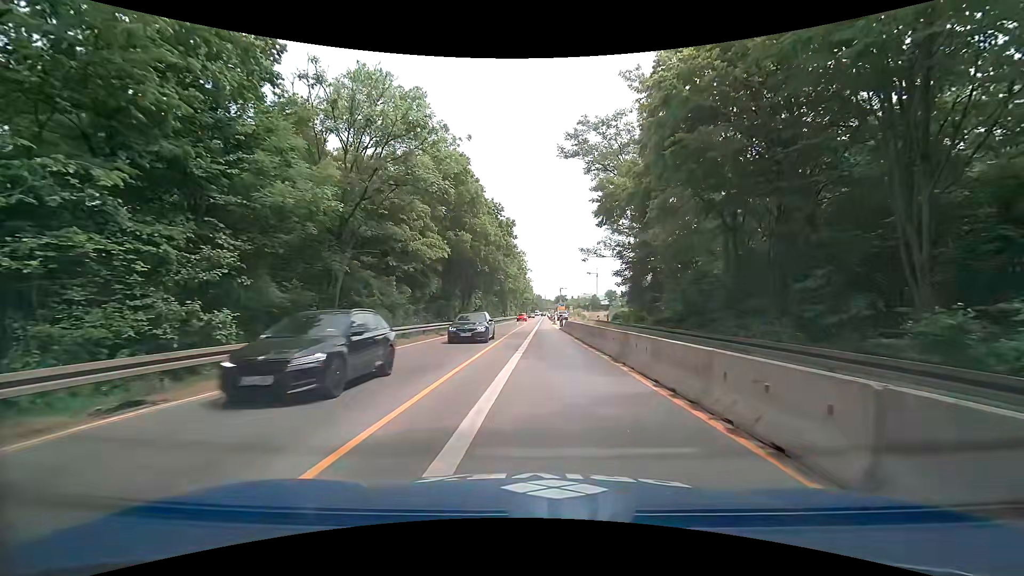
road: trunk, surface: asphalt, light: Day
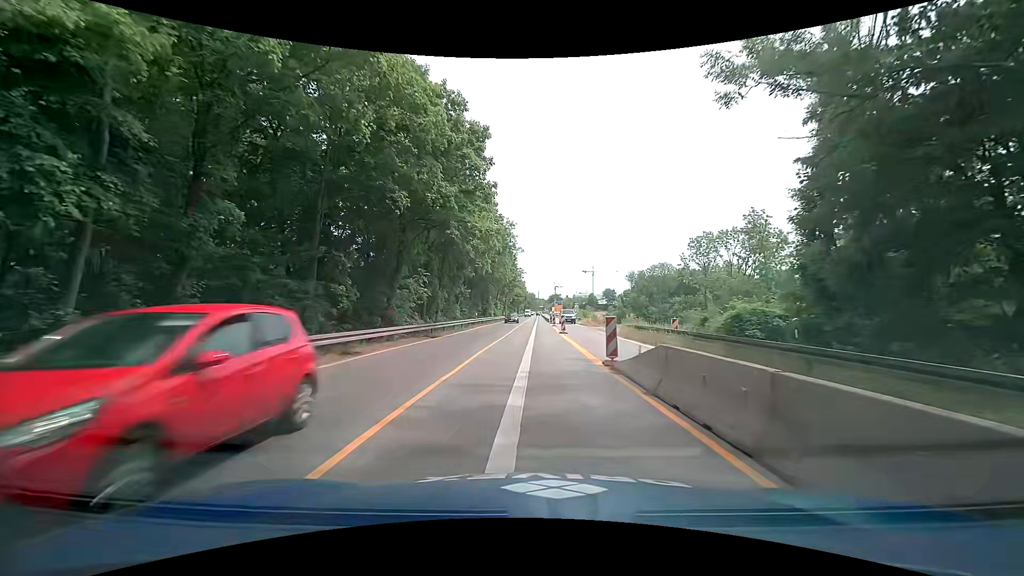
(+0.2, +30.8) m; +1°
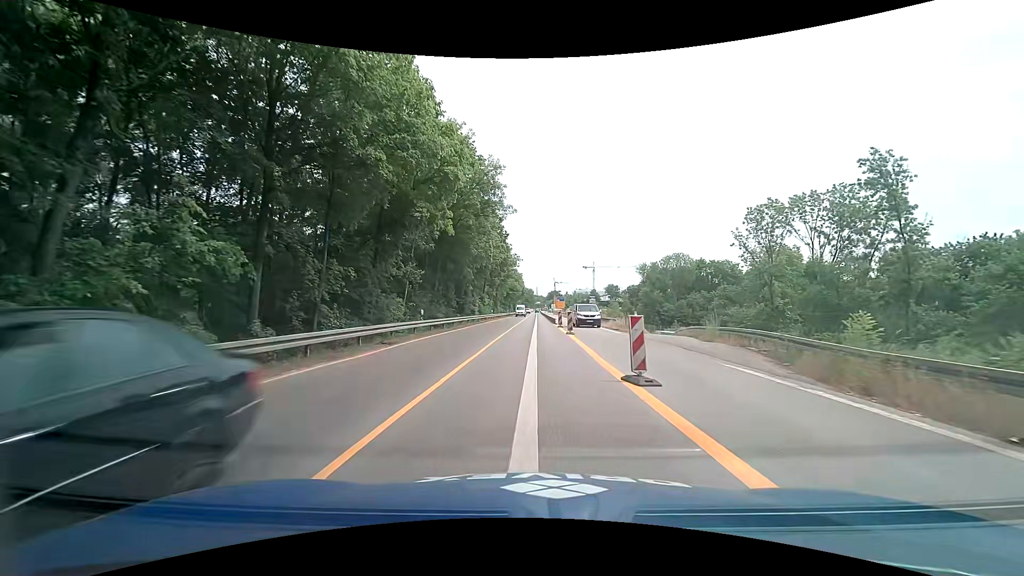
(+0.1, +25.0) m; 0°
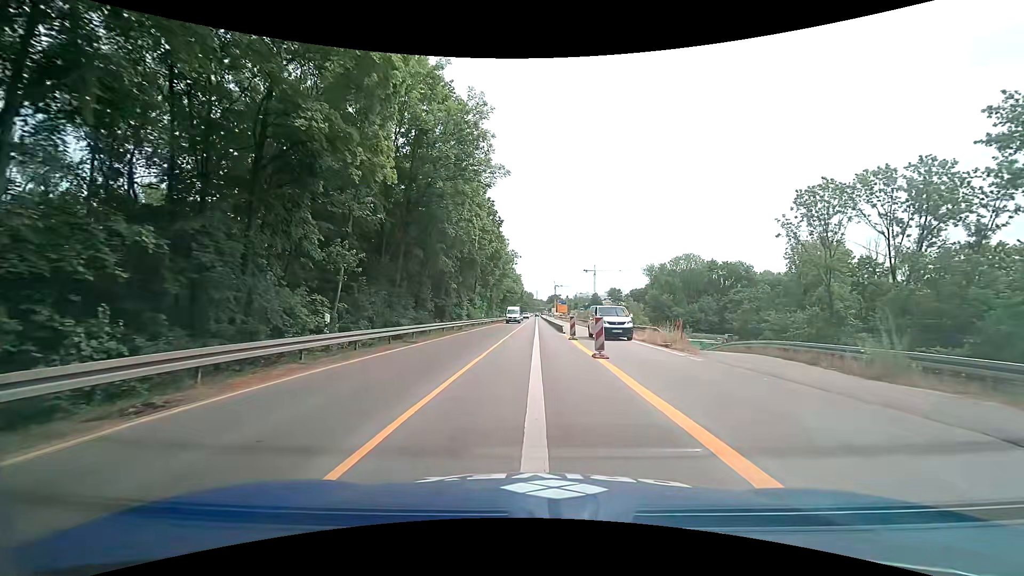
(-0.1, +12.6) m; 0°
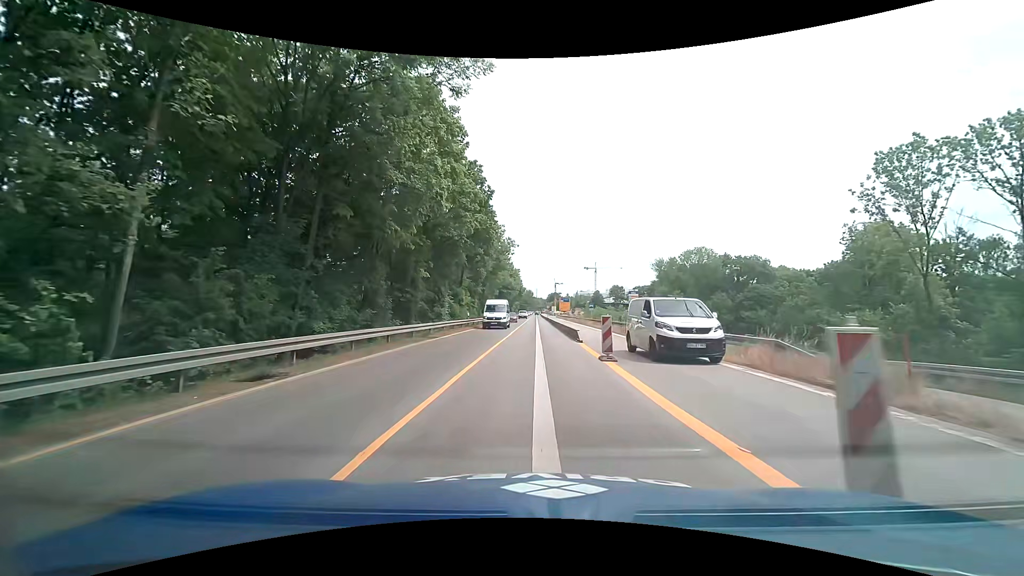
(0.0, +12.6) m; 0°
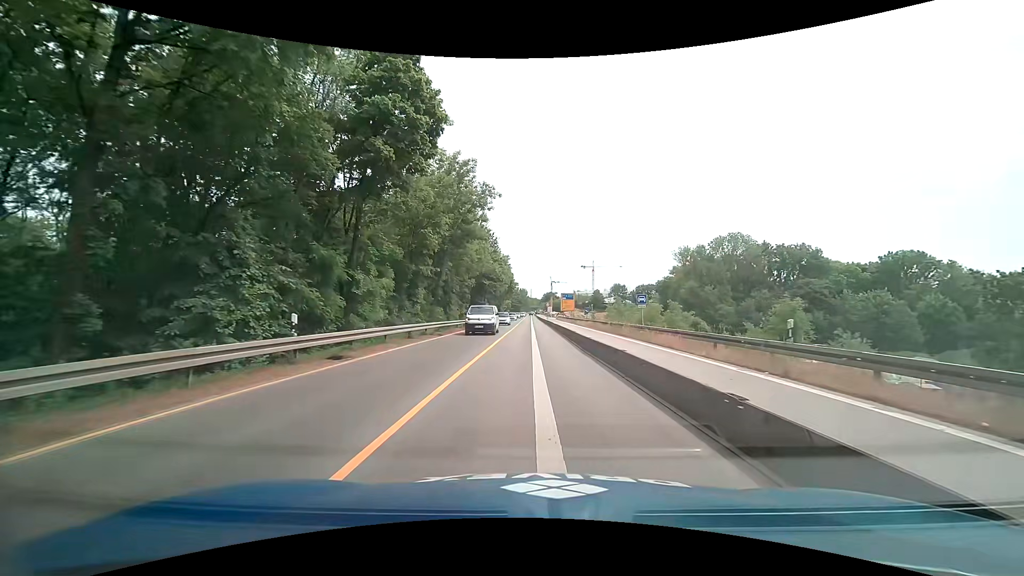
(+0.2, +31.9) m; +1°
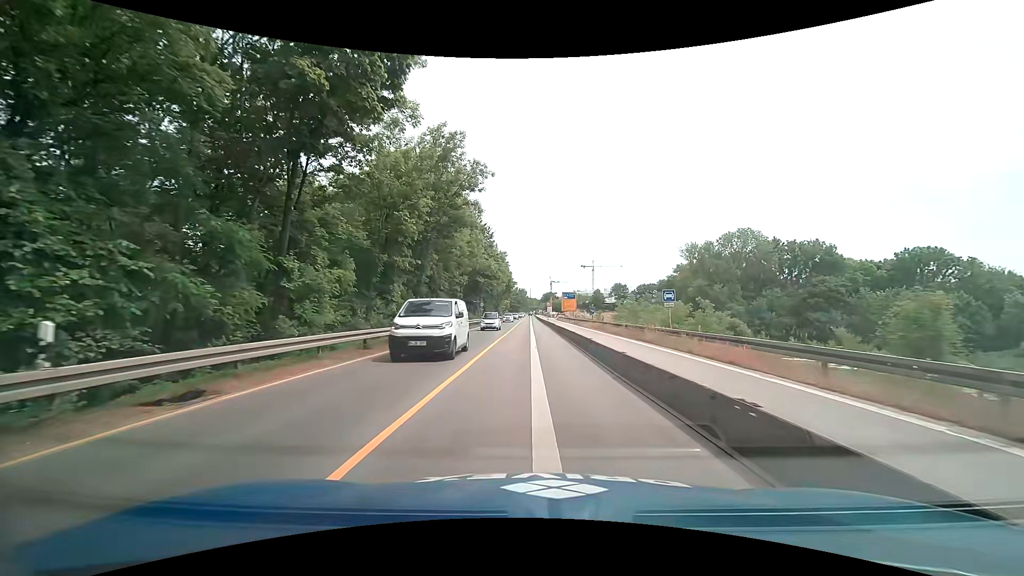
(-0.1, +6.5) m; -1°
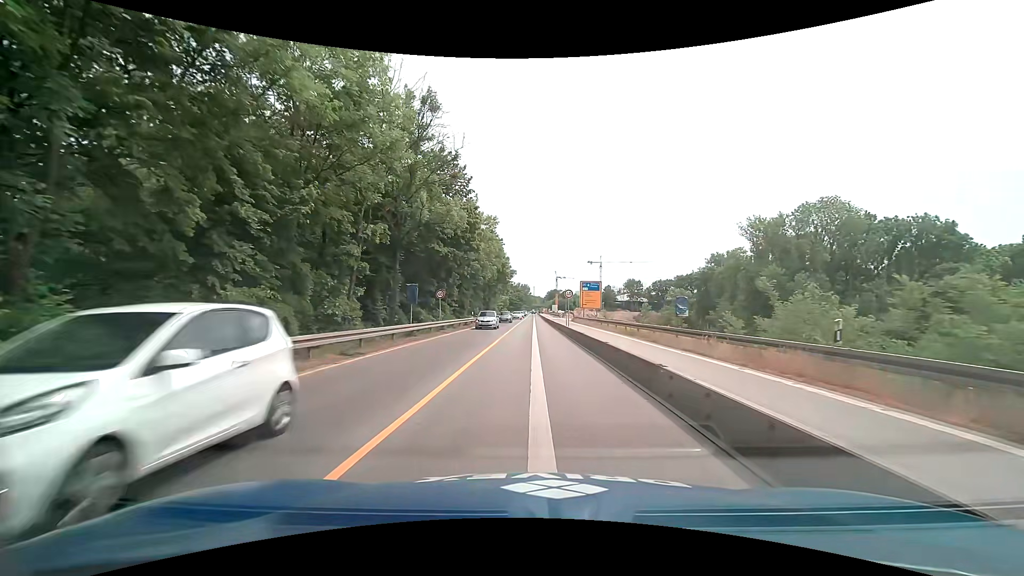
(-0.1, +33.0) m; 0°
(0, +10) (0, +20) (0, +30) (0, +40) (0, +50) (0, +60) (0, +70) (0, +80) (0, +90) (-1, +100) m
